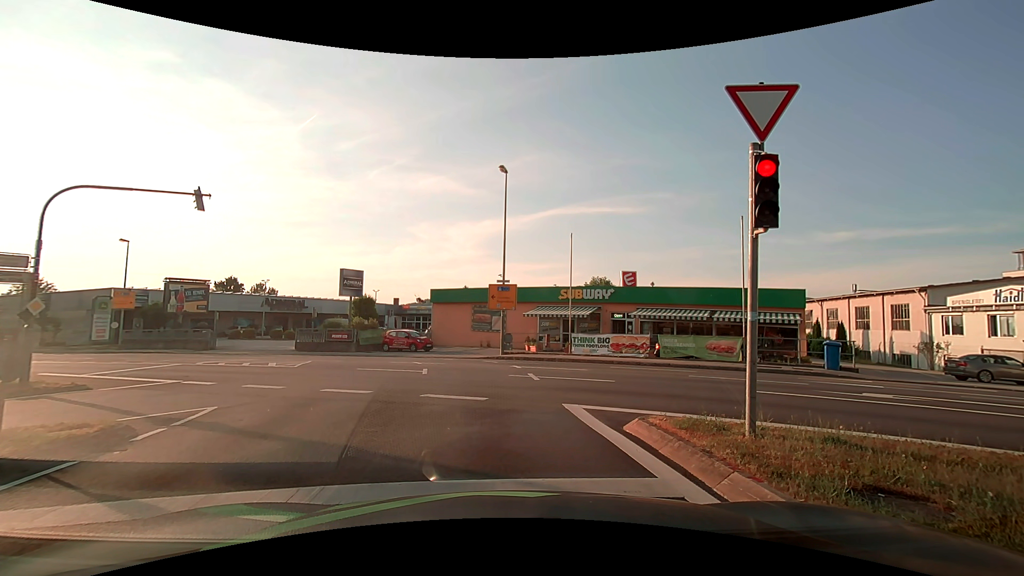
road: tertiary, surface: asphalt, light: Day
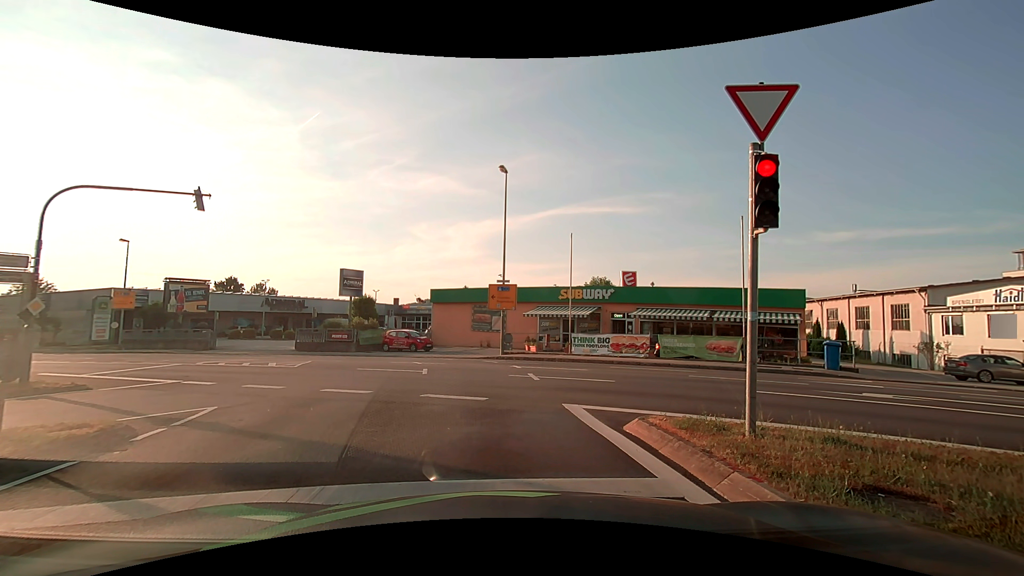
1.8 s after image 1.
(0.0, 0.0) m; 0°
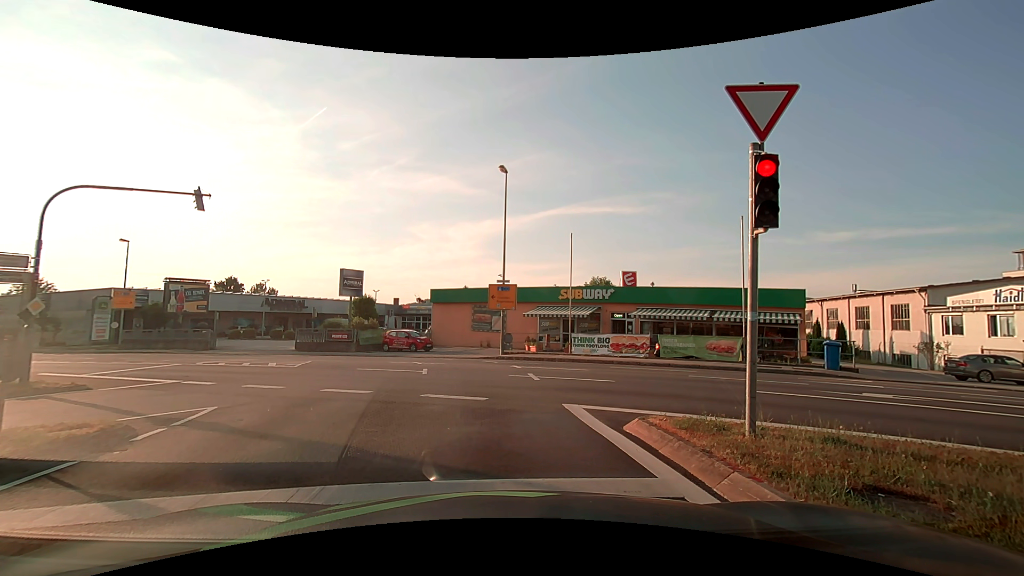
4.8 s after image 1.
(0.0, 0.0) m; 0°
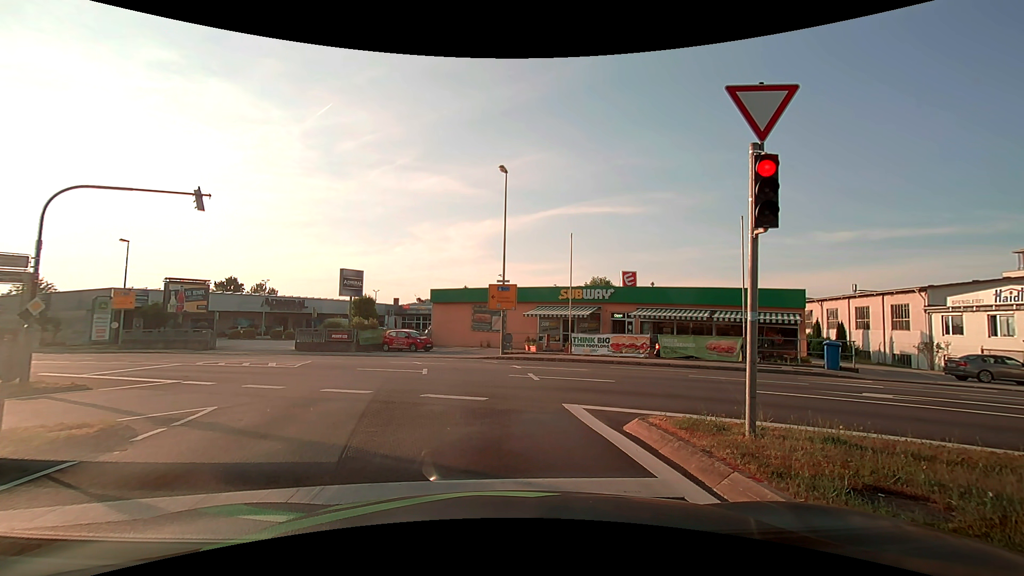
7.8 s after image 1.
(0.0, 0.0) m; 0°
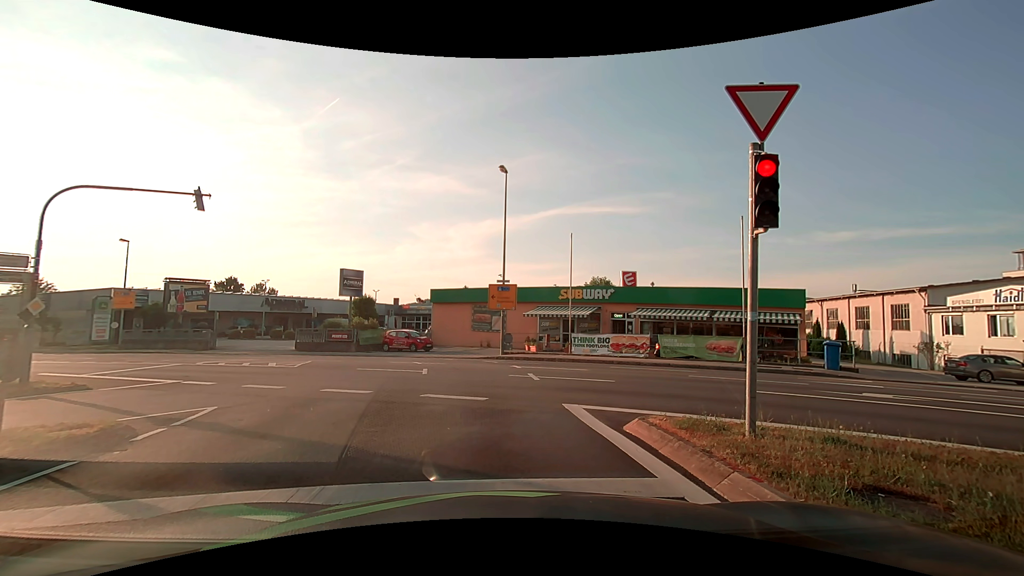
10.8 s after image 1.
(0.0, 0.0) m; 0°
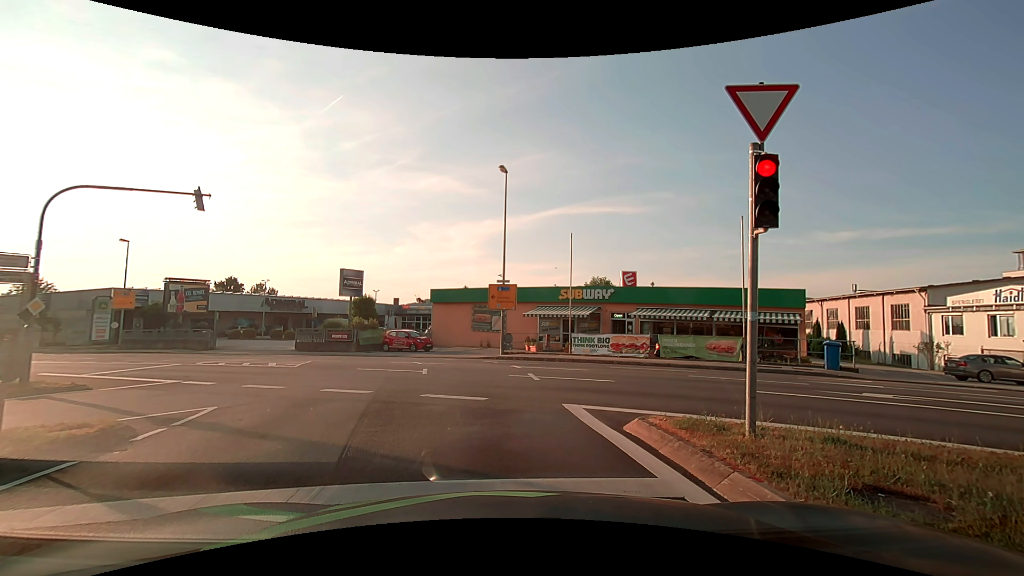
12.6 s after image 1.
(0.0, 0.0) m; 0°
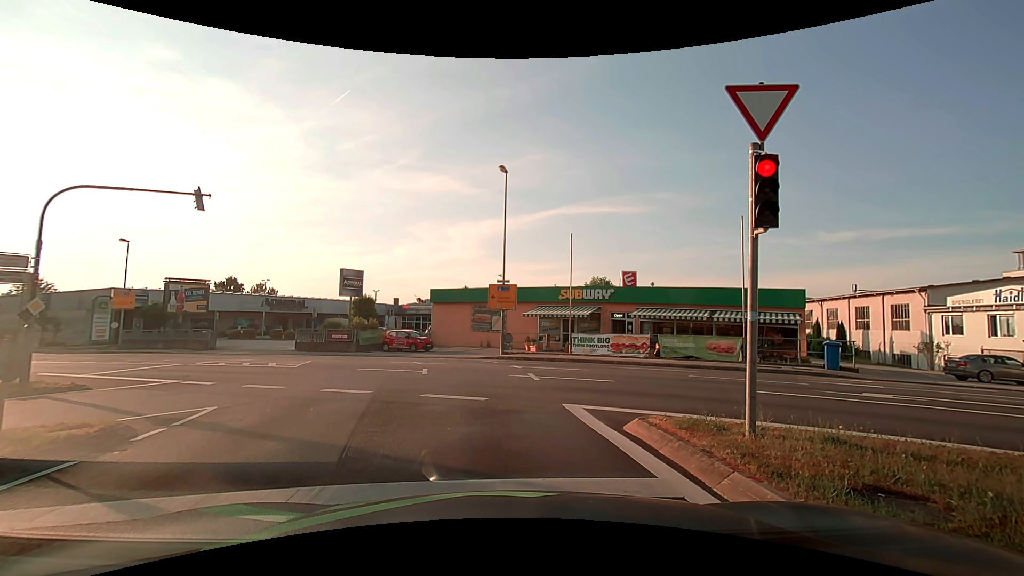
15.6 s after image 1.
(0.0, 0.0) m; 0°
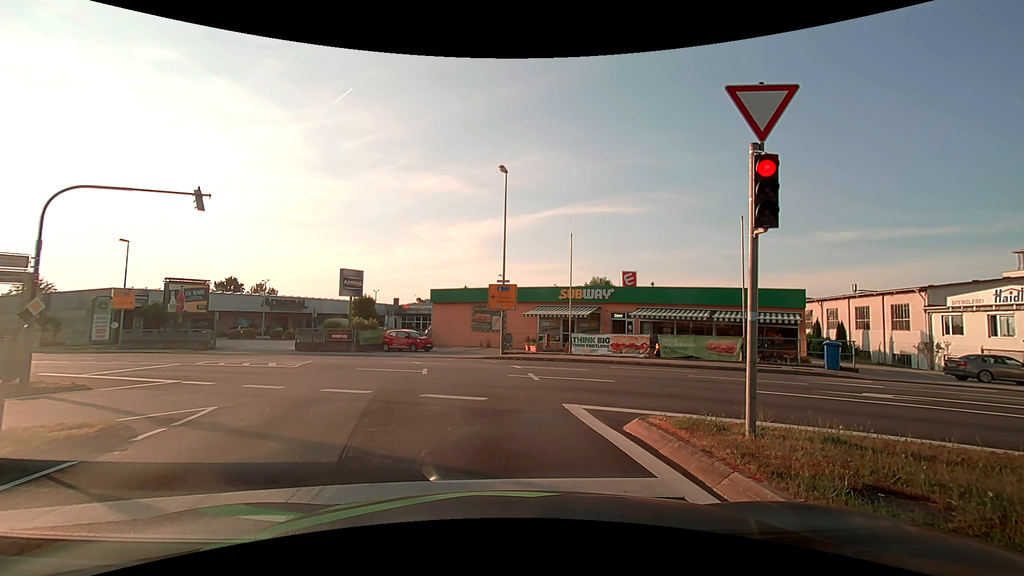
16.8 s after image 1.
(0.0, 0.0) m; 0°
(0, +10) (-1, +20) (-5, +29) (-13, +35) (-21, +40) (-30, +45) (-39, +50) (-48, +55) (-56, +60) (-65, +64) m
